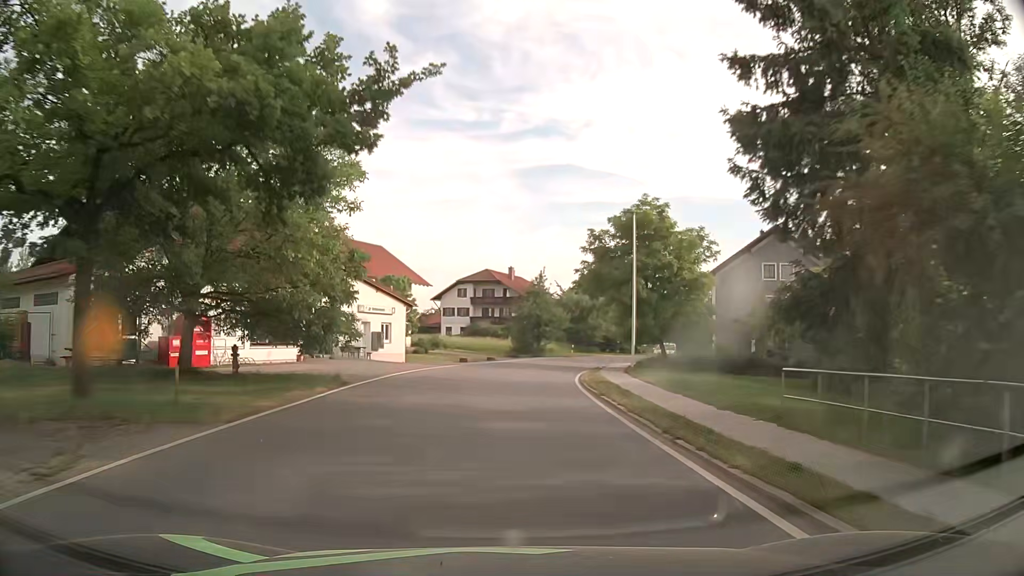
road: secondary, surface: asphalt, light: Day
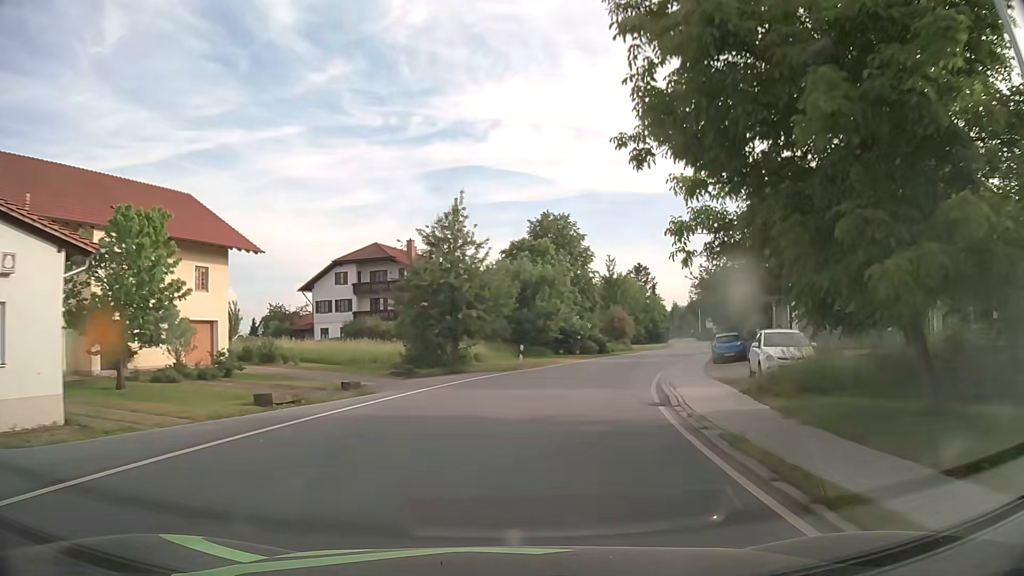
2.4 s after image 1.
(+1.2, +30.6) m; +7°
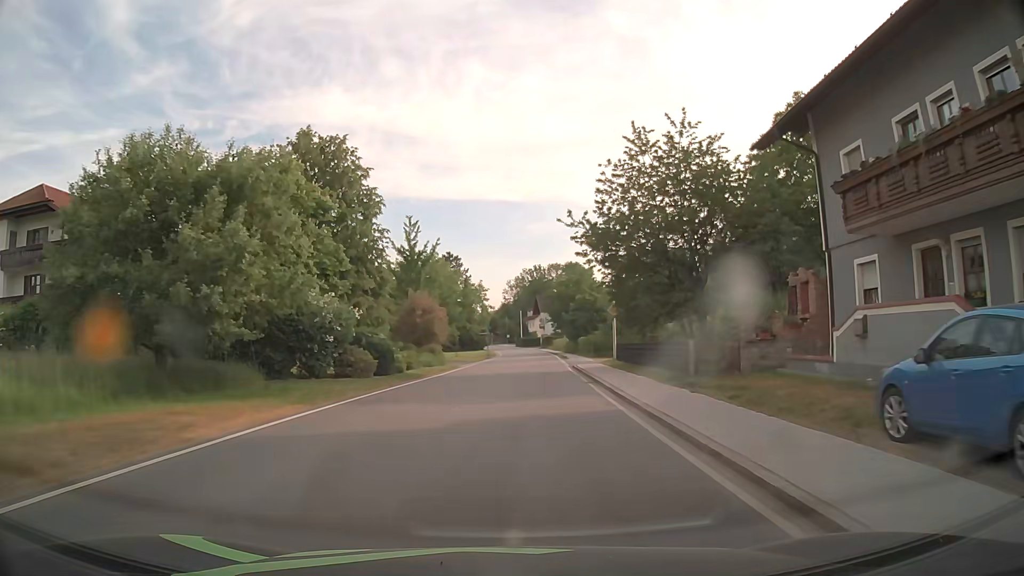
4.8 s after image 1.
(+4.7, +30.0) m; +17°
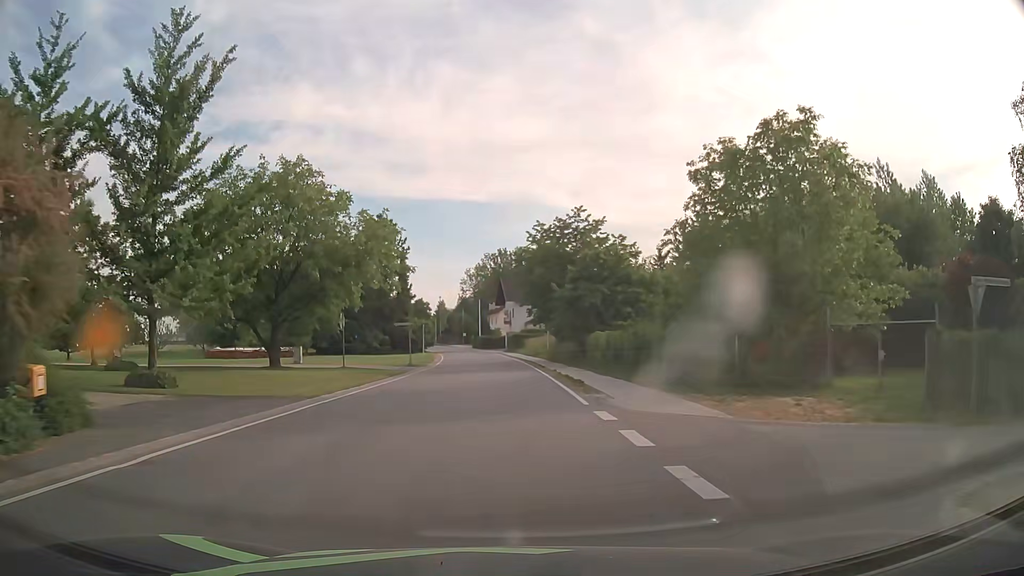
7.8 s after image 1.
(+1.6, +38.2) m; +3°
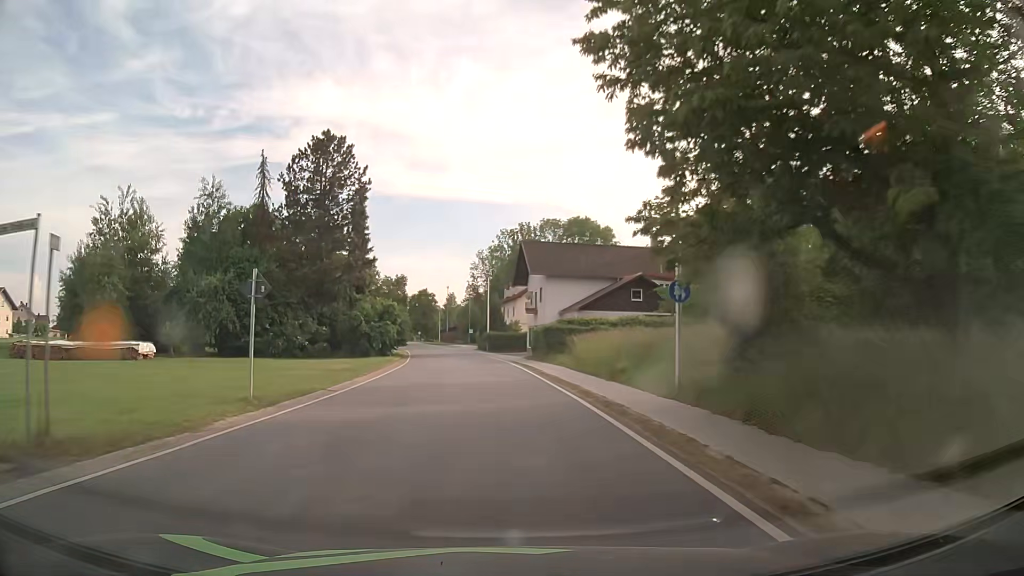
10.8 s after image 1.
(-0.2, +38.3) m; -2°
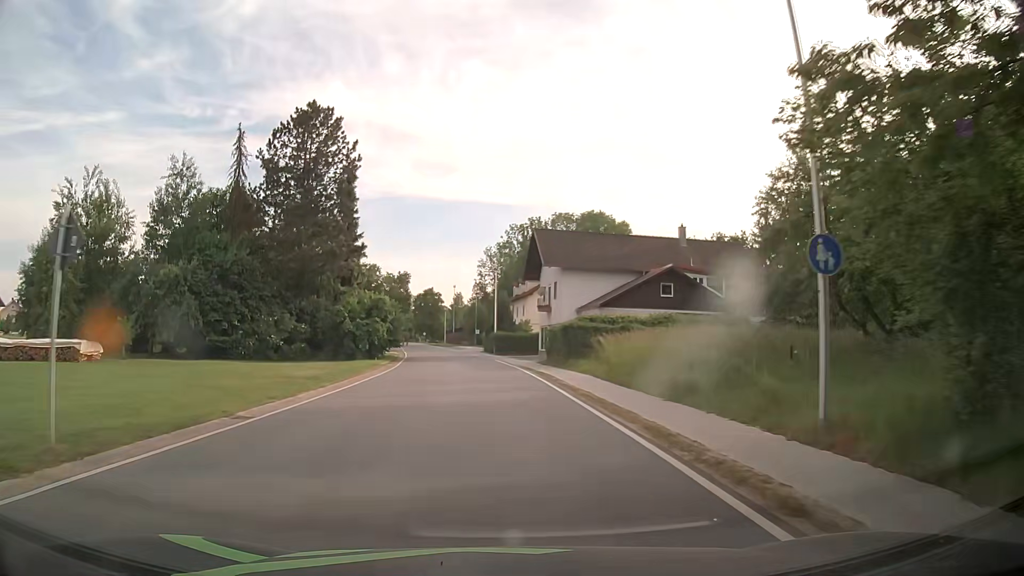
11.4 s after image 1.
(0.0, +7.7) m; 0°
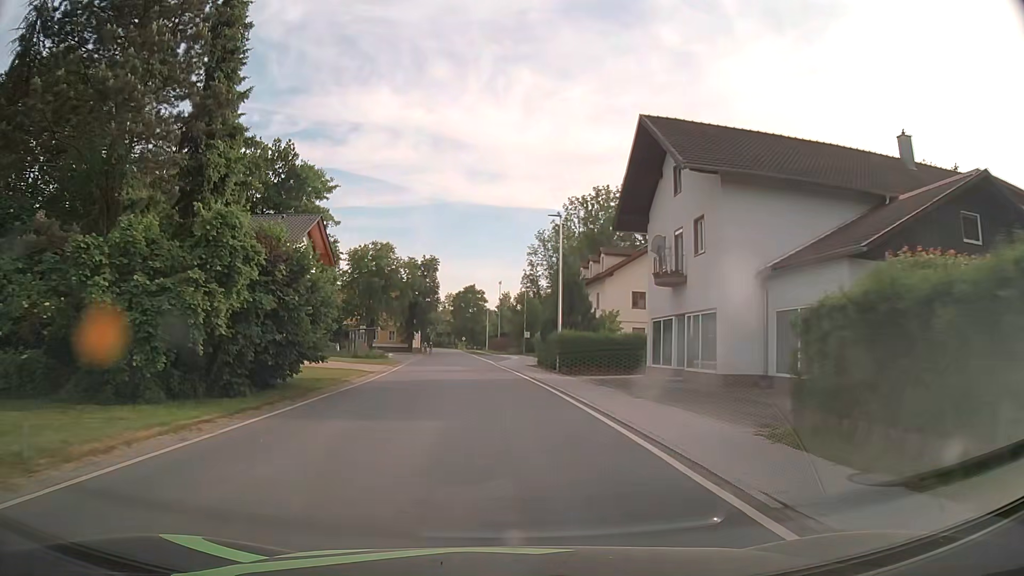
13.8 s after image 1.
(-1.0, +30.5) m; -4°
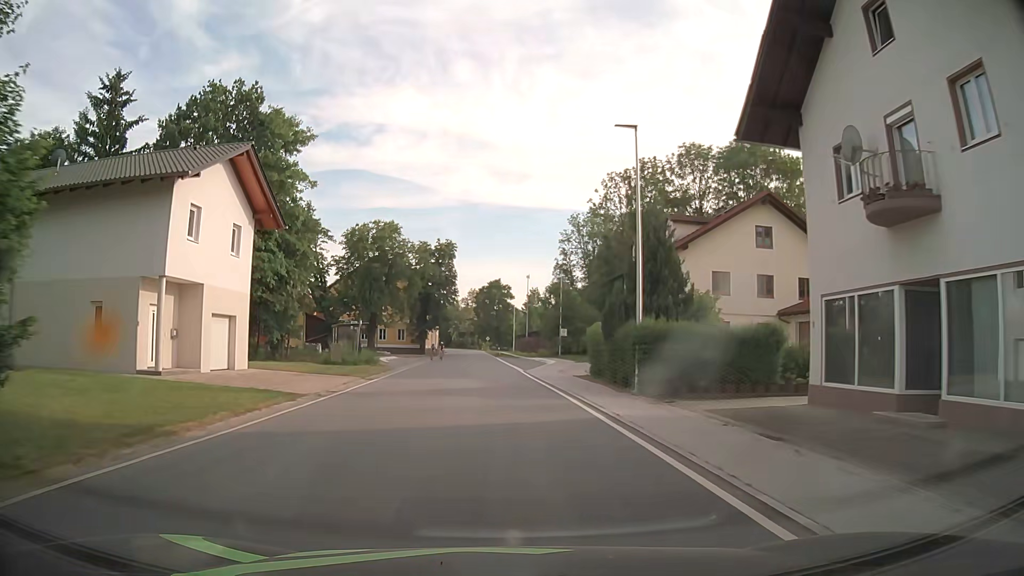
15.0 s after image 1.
(-0.3, +15.2) m; -2°
(0, +10) (0, +20) (-1, +30) (-1, +40) (-2, +50) (-2, +60) (-3, +70) (-3, +80) (-4, +90) (-4, +100) m
